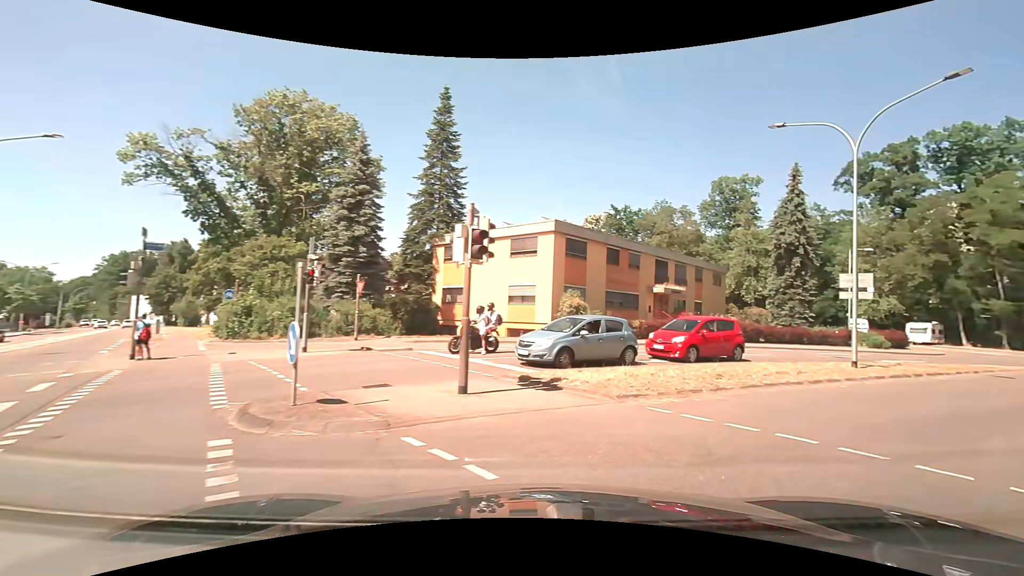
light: Day
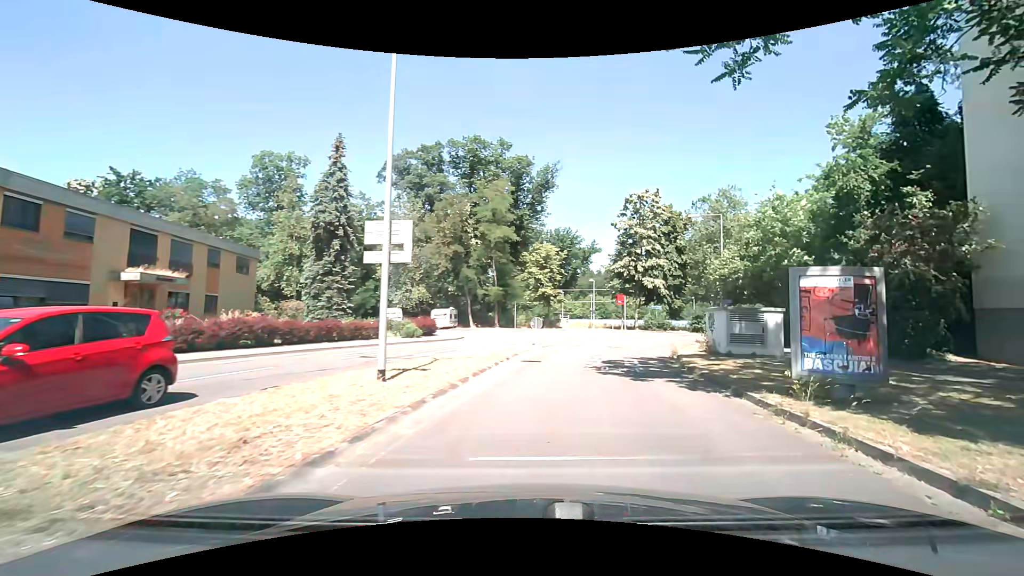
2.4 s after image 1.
(+4.5, +9.8) m; +48°
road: residential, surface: asphalt
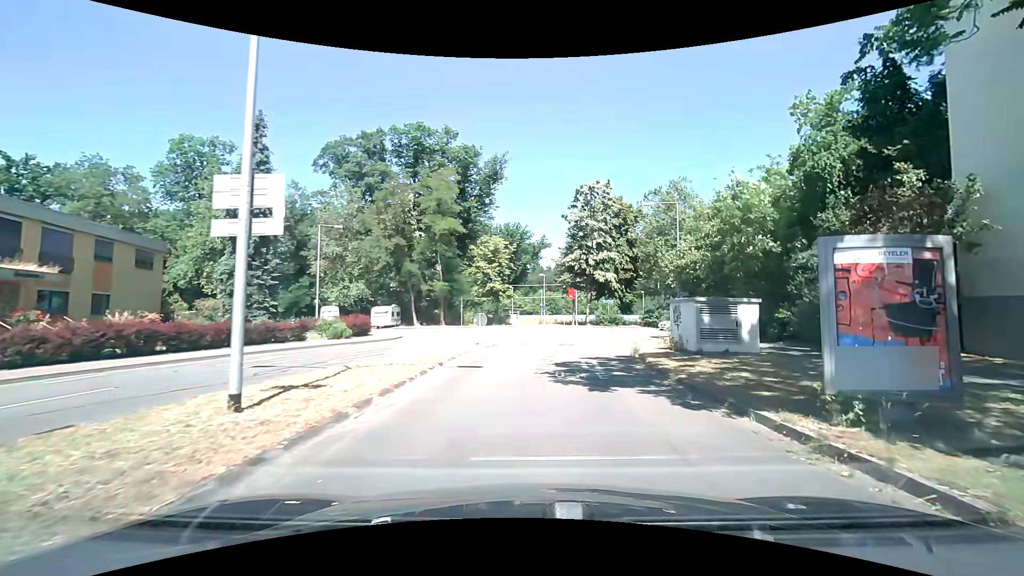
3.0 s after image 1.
(+0.1, +3.1) m; +4°
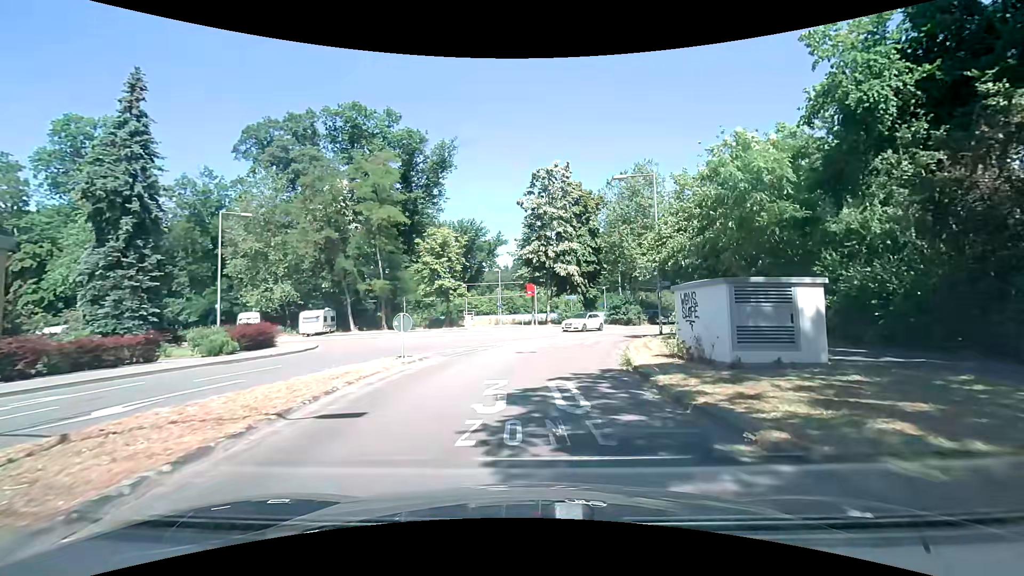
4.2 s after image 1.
(+0.3, +6.3) m; +3°
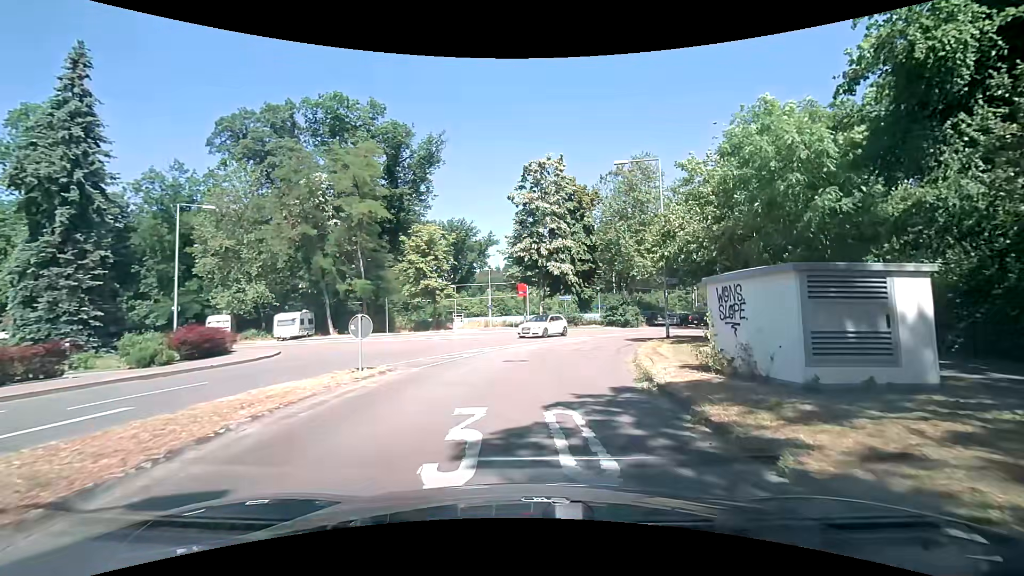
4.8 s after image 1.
(+0.1, +3.0) m; +2°
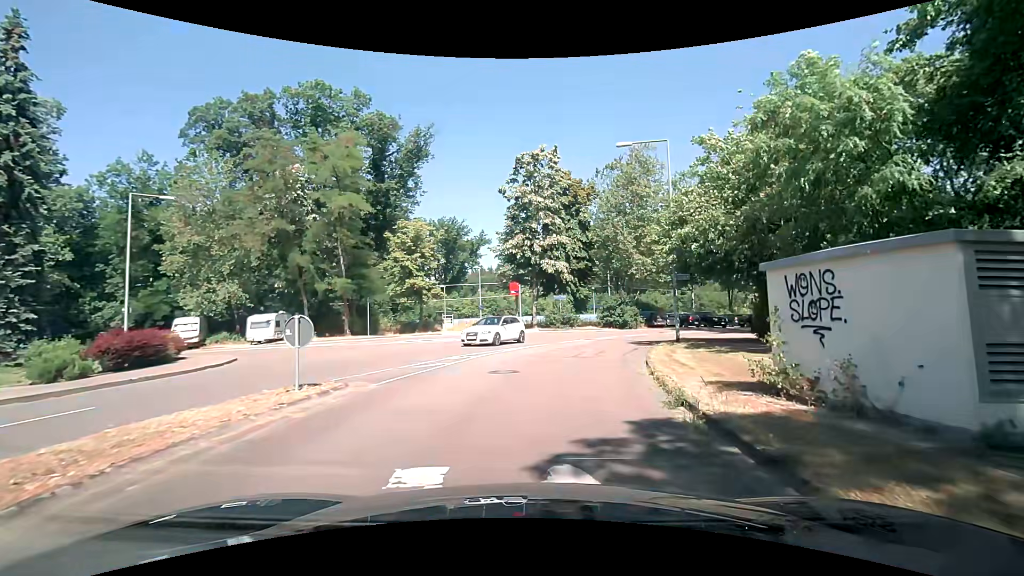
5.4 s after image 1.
(0.0, +2.9) m; 0°
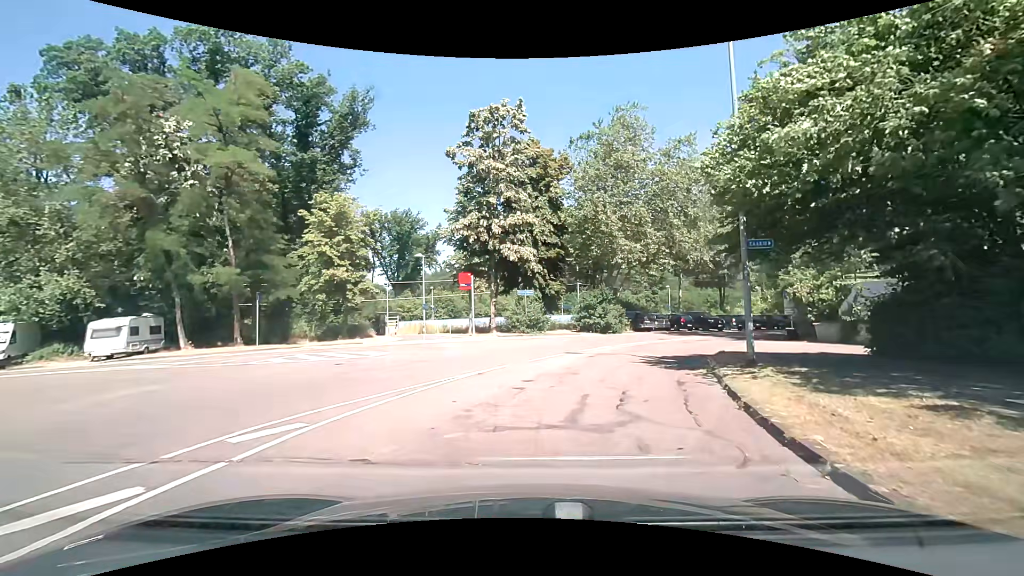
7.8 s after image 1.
(+0.5, +10.3) m; +6°
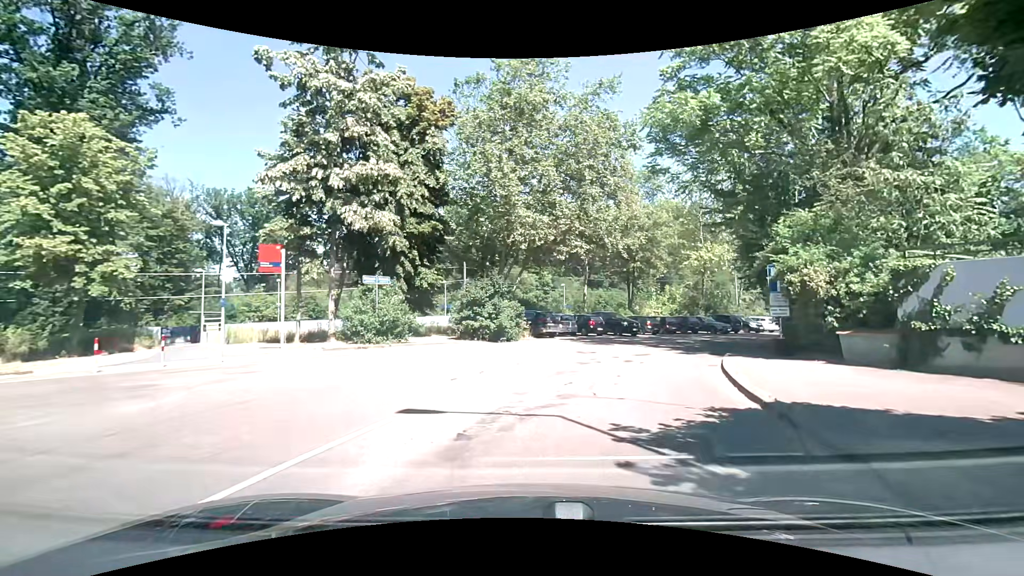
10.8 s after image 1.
(+1.1, +11.1) m; +12°
